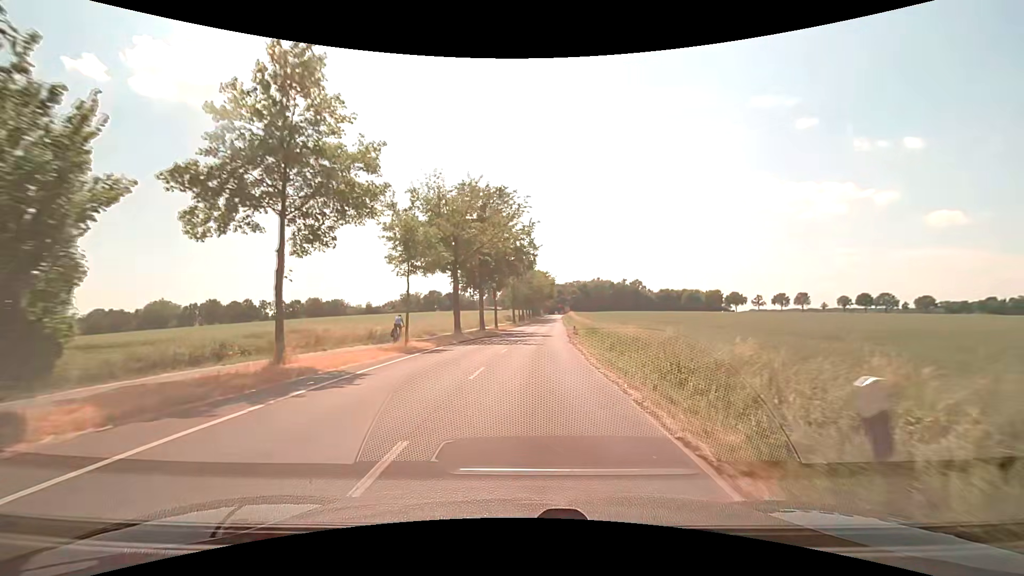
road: unclassified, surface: asphalt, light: Day
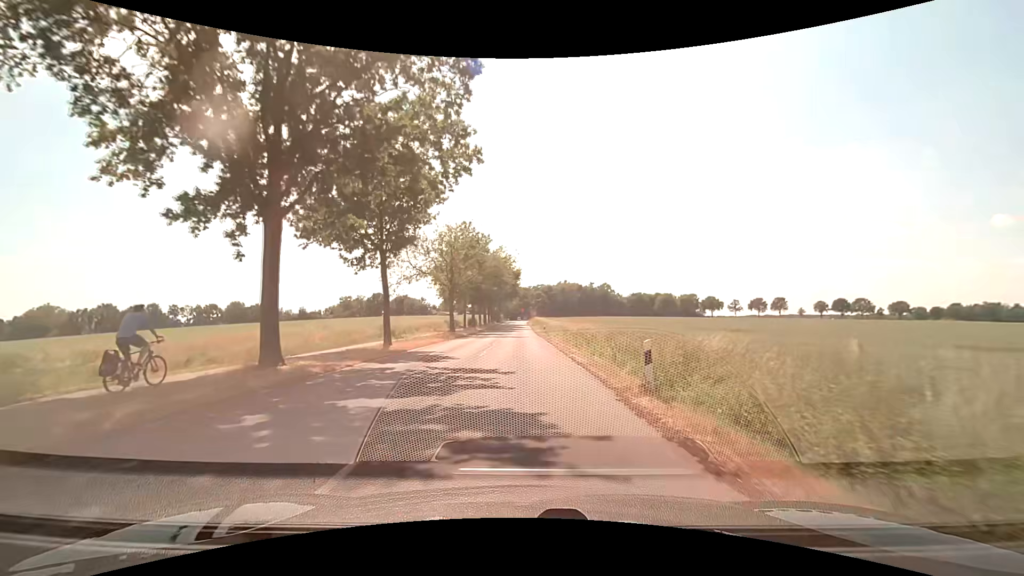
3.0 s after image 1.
(+2.0, +37.0) m; +5°
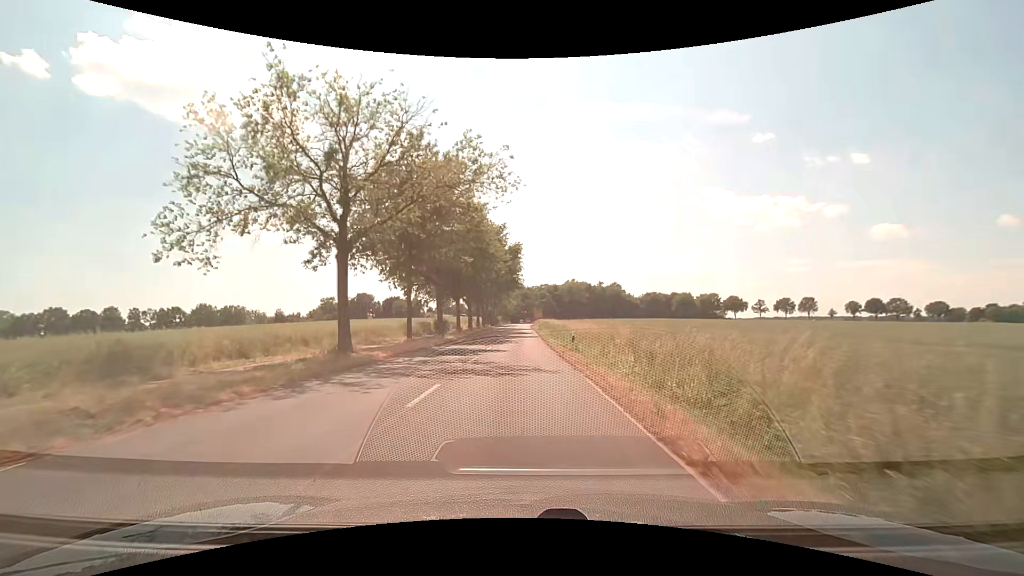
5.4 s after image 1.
(+0.1, +30.3) m; -1°
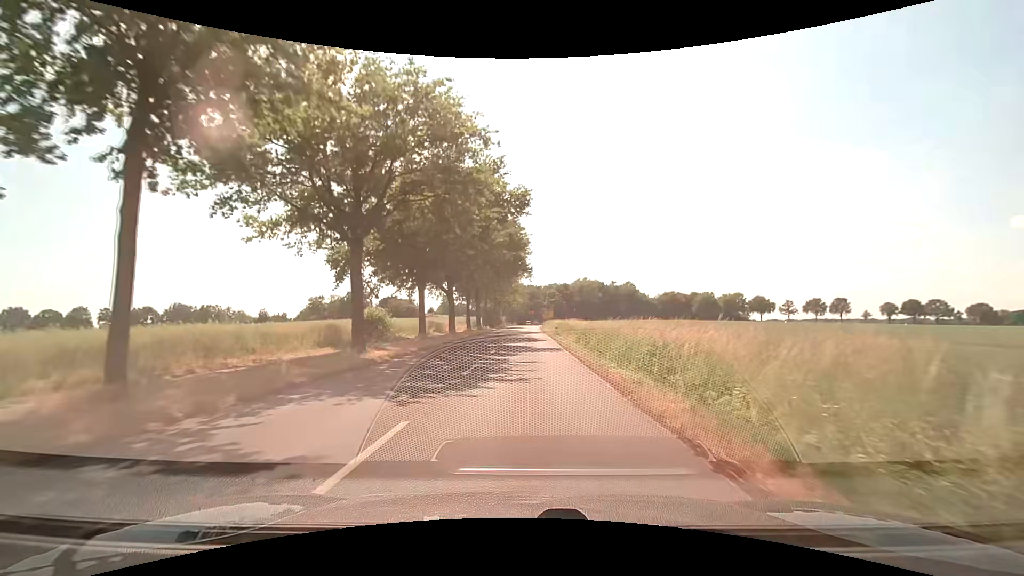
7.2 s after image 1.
(-0.1, +22.8) m; 0°
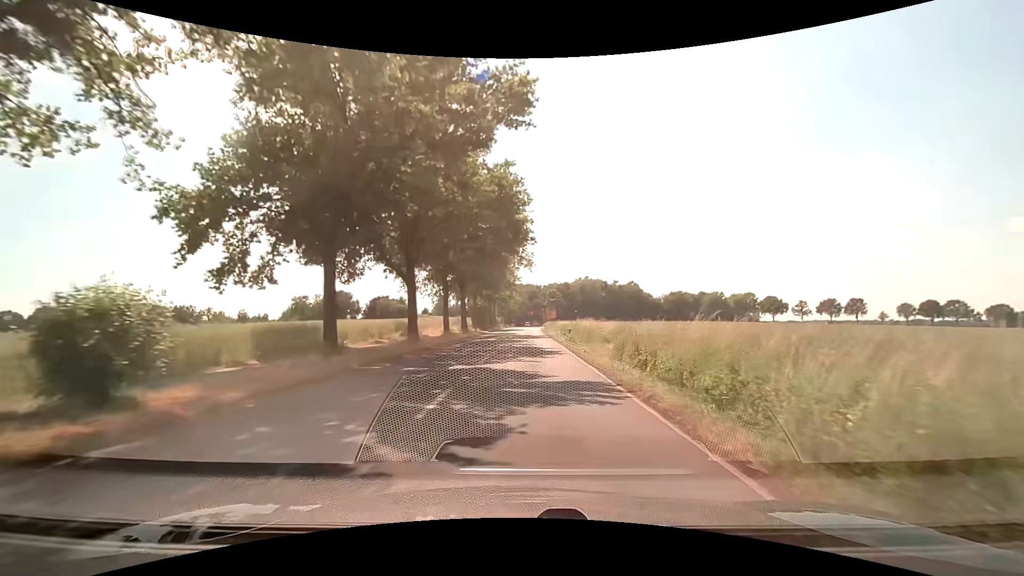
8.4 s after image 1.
(0.0, +15.1) m; 0°
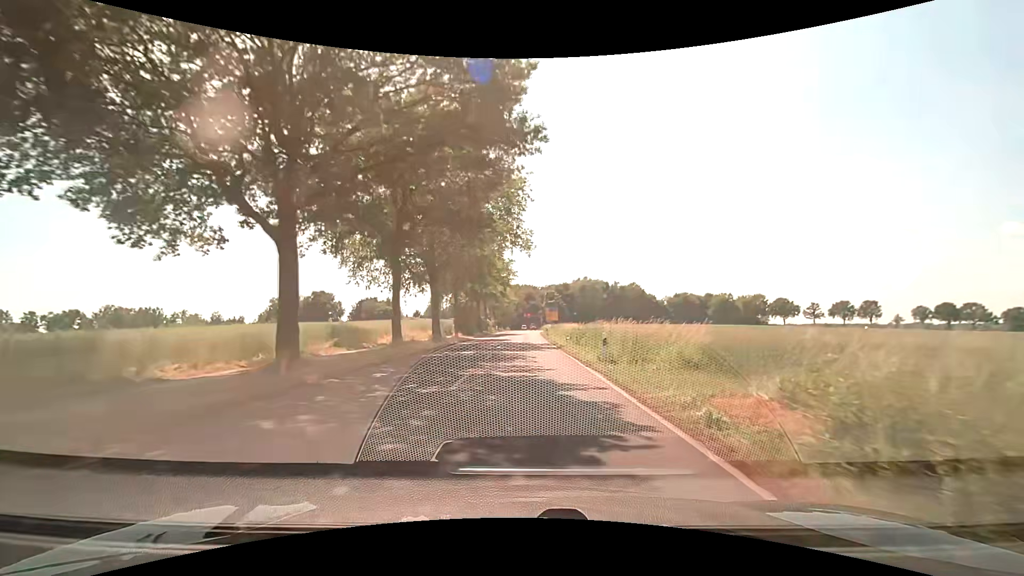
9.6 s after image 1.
(0.0, +15.1) m; +1°
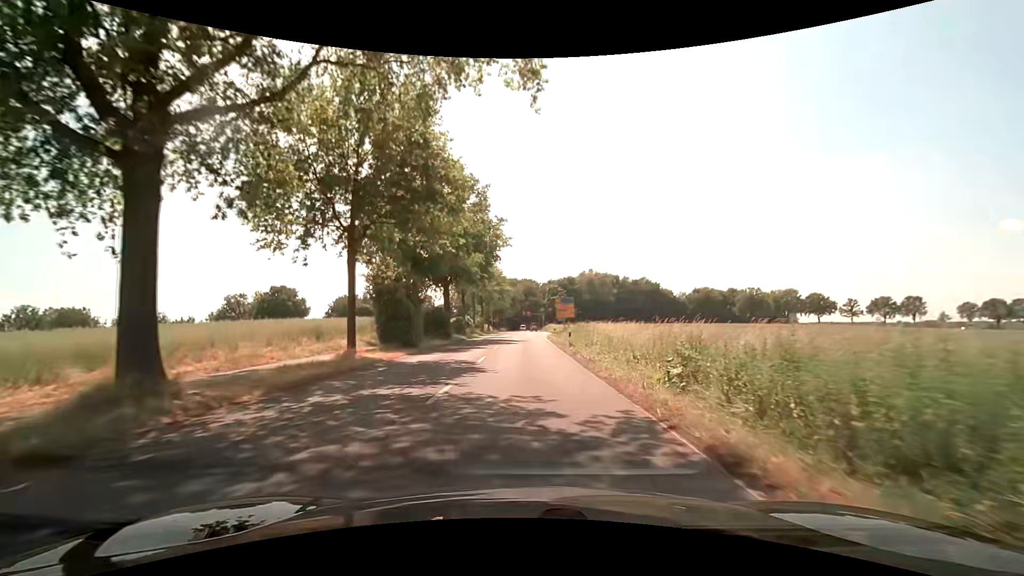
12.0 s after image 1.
(-0.2, +29.3) m; -1°
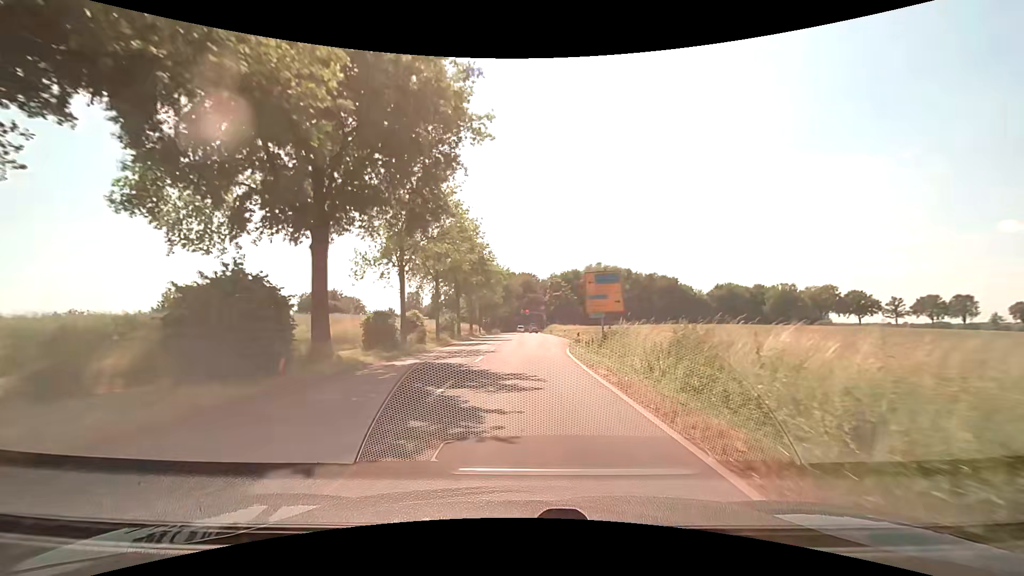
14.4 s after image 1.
(0.0, +27.6) m; 0°
(0, +10) (0, +20) (0, +30) (0, +40) (0, +50) (0, +60) (0, +70) (0, +80) (0, +90) (0, +100) m
